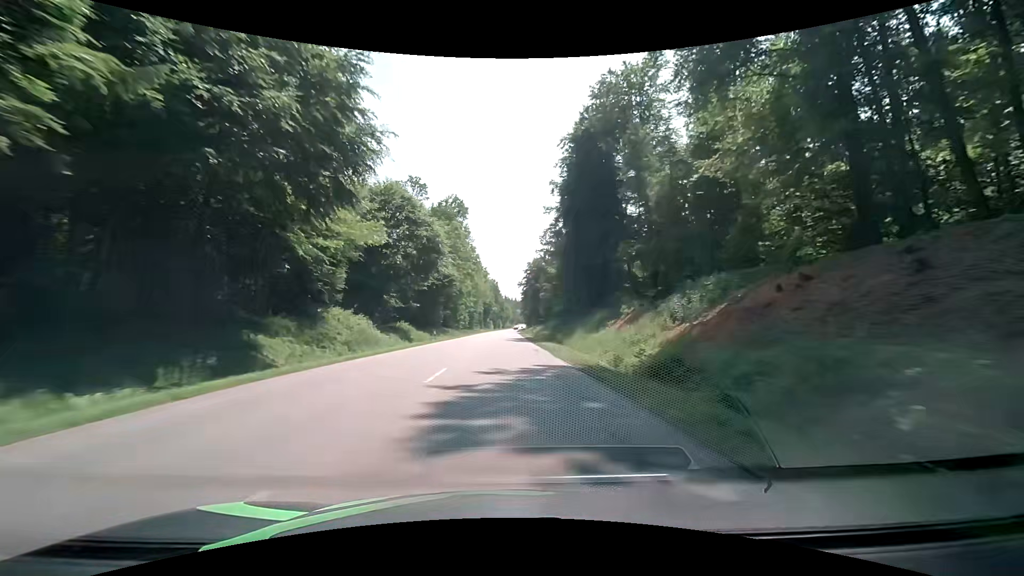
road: secondary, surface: asphalt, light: Day
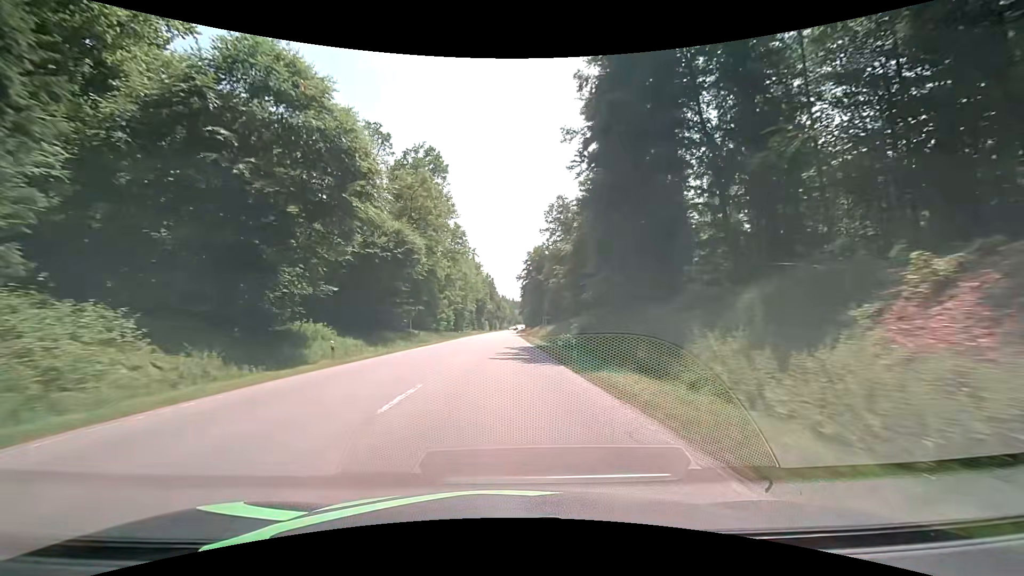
(0.0, +28.4) m; 0°
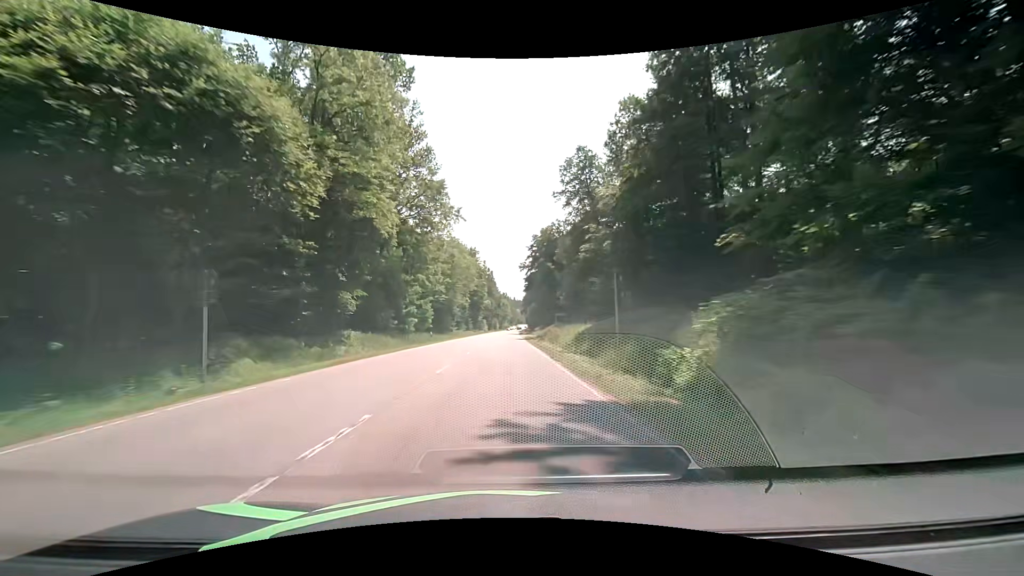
(+0.1, +28.4) m; 0°
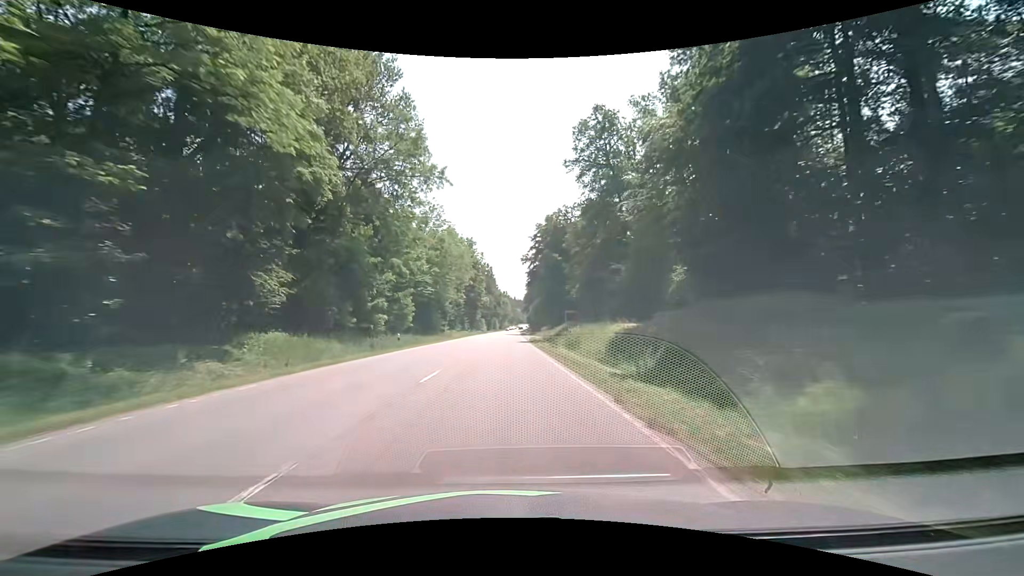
(-0.1, +14.2) m; 0°
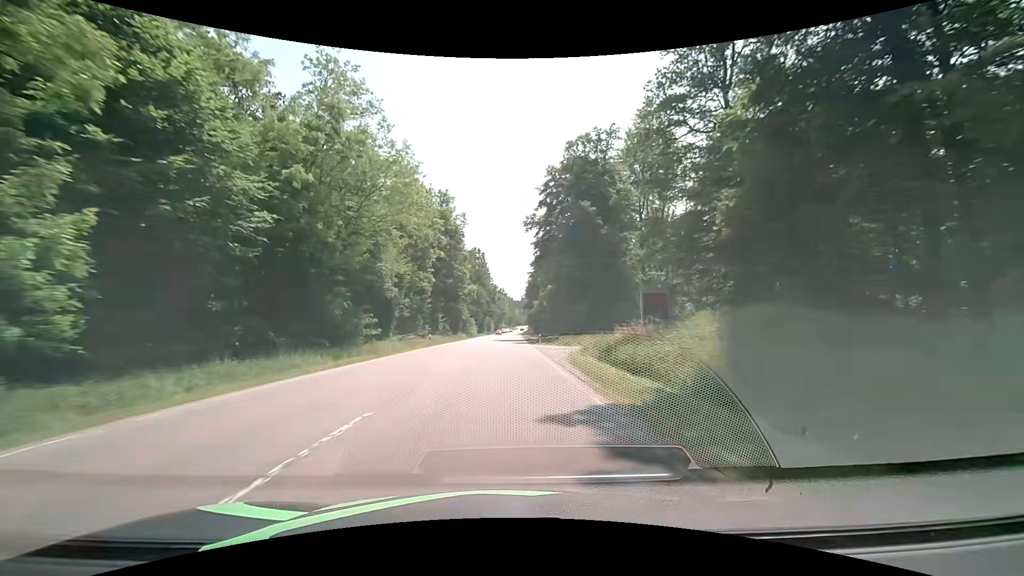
(0.0, +42.6) m; 0°
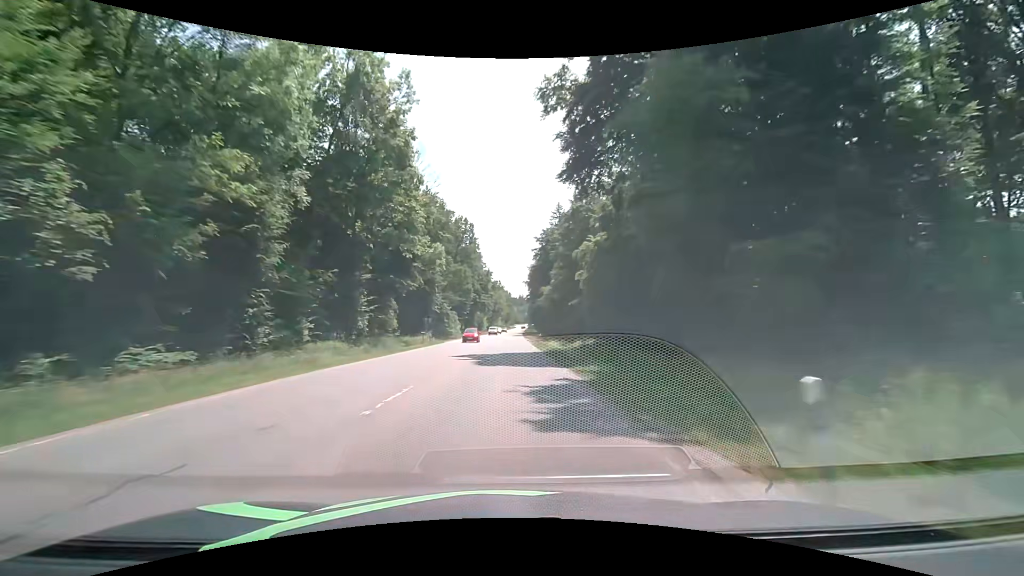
(+0.4, +42.5) m; 0°
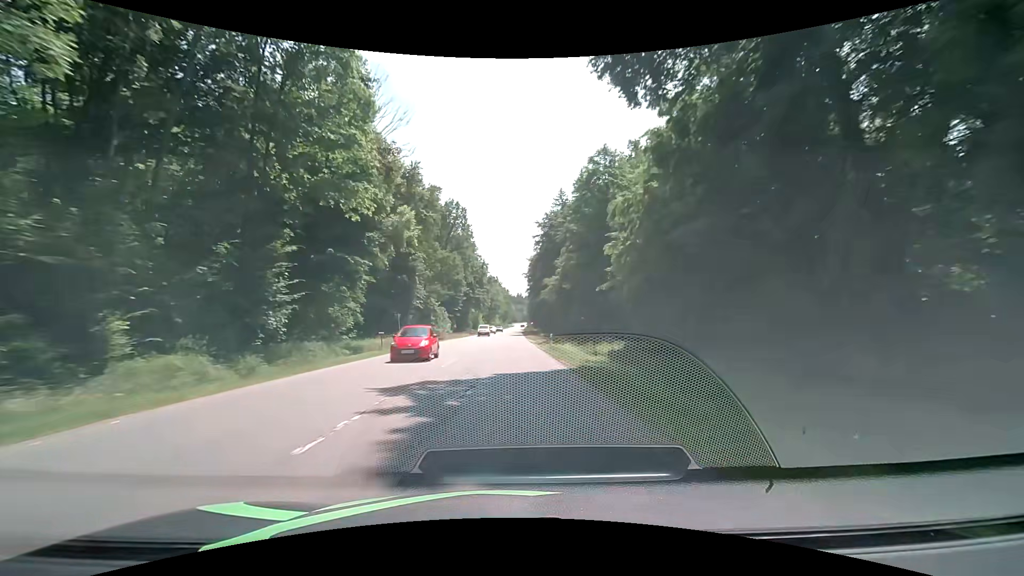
(+0.1, +14.2) m; +1°
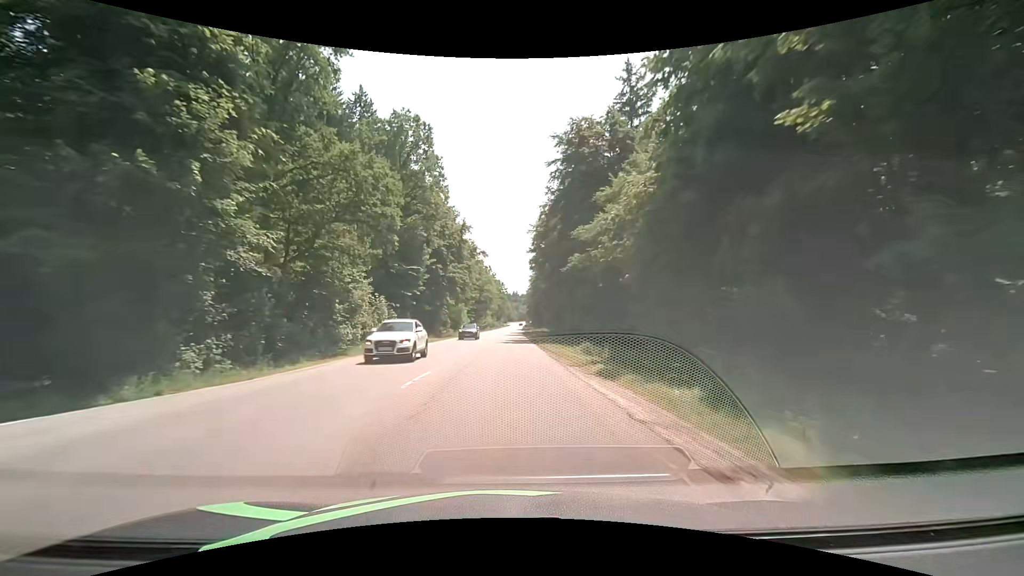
(+0.2, +42.5) m; 0°
(0, +10) (0, +20) (0, +30) (0, +40) (0, +50) (+1, +60) (+1, +70) (+1, +80) (+1, +90) (+1, +100) m
